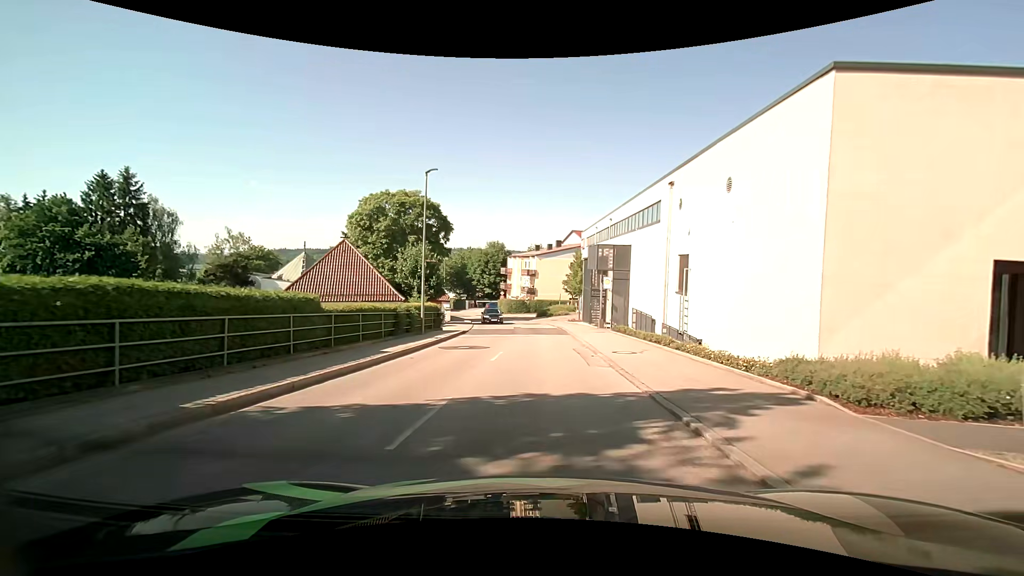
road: unclassified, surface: asphalt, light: Day
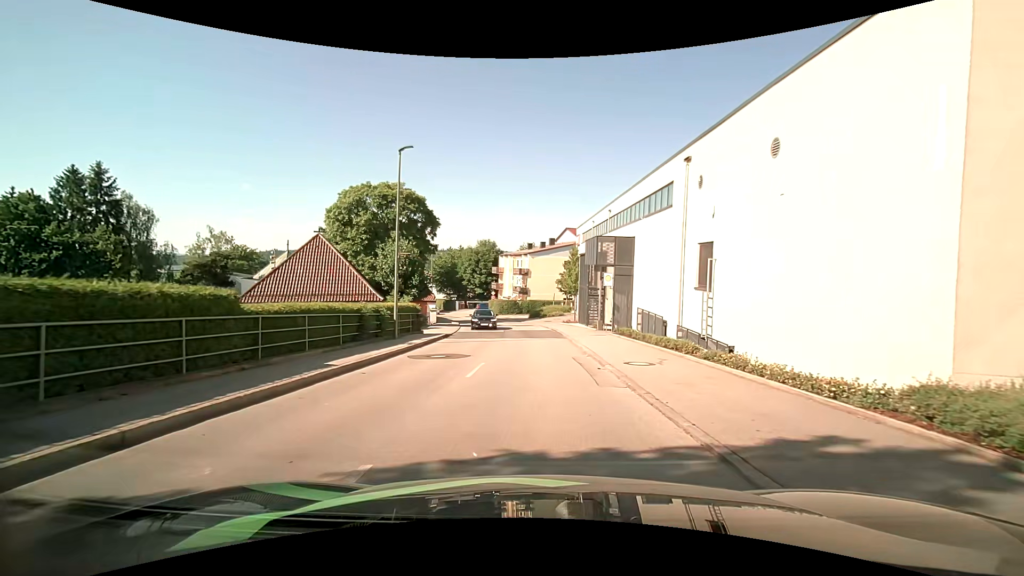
(+0.1, +3.5) m; +3°
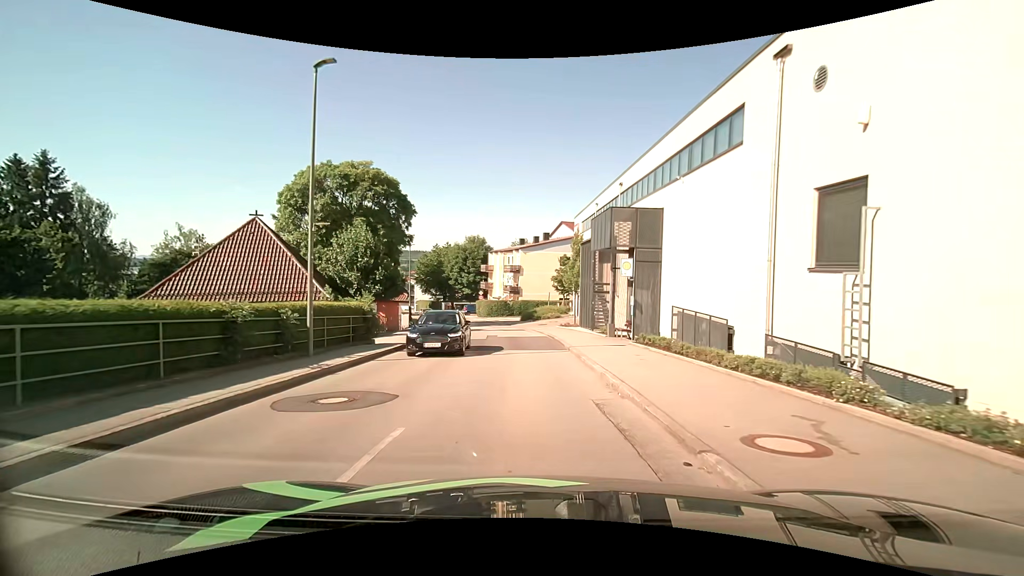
(0.0, +7.5) m; 0°
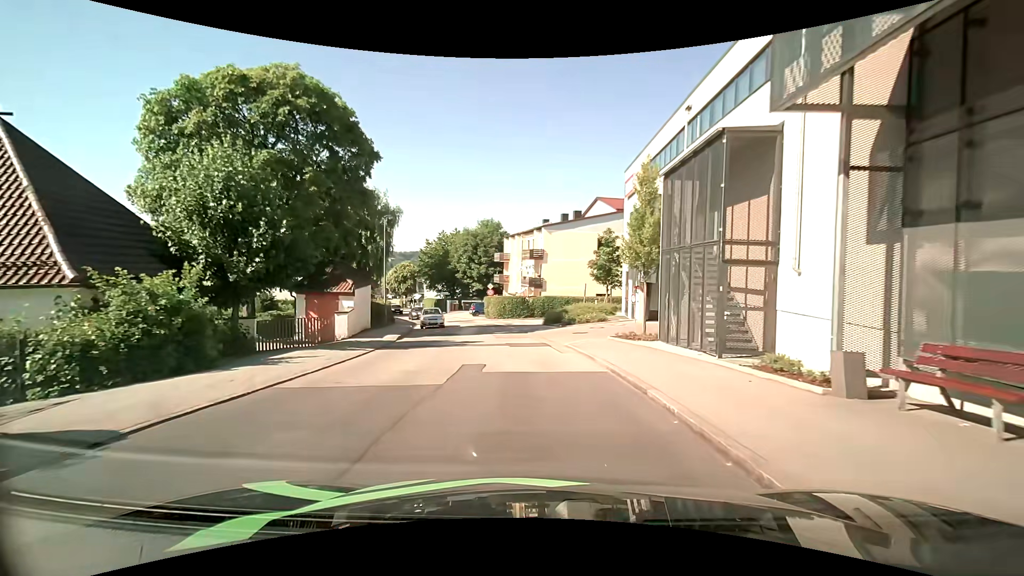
(-0.5, +16.7) m; -3°
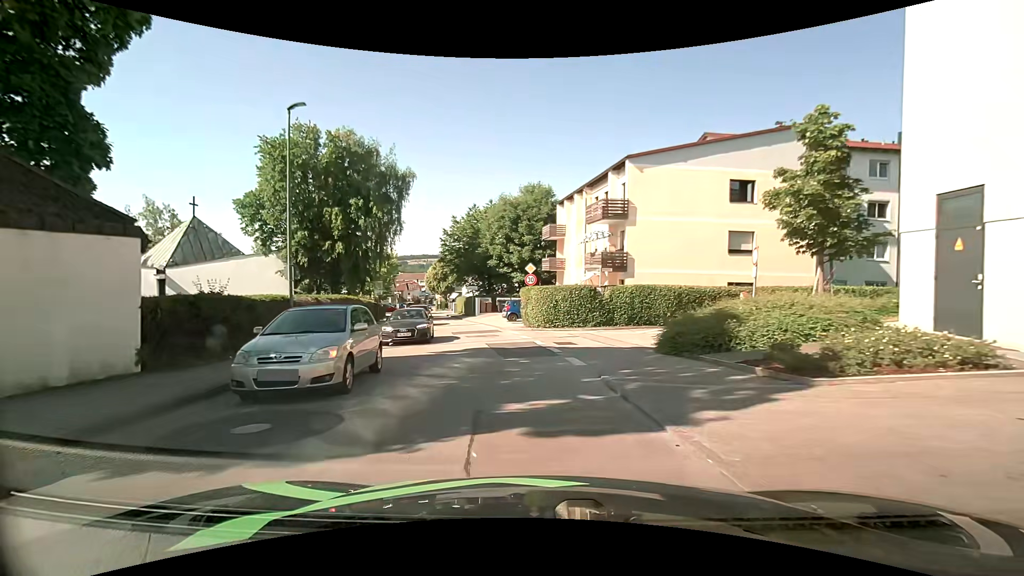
(-0.7, +21.3) m; -6°
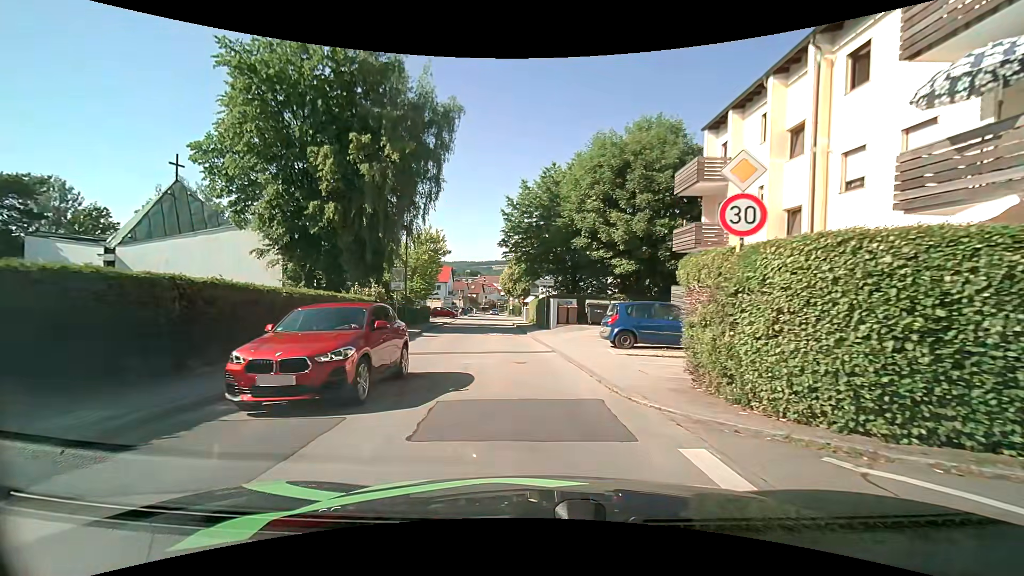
(-1.2, +19.1) m; -11°
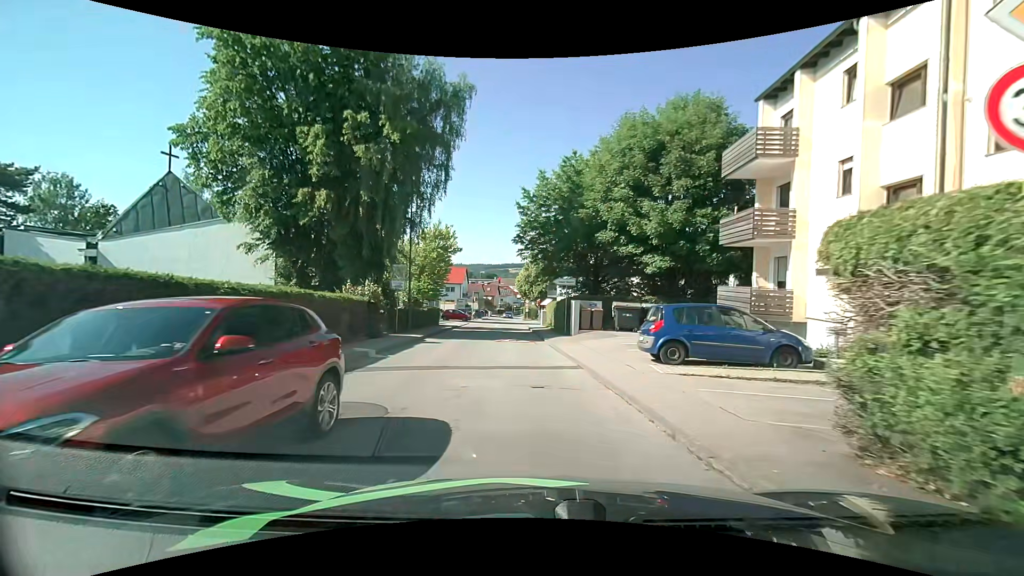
(0.0, +3.6) m; -1°
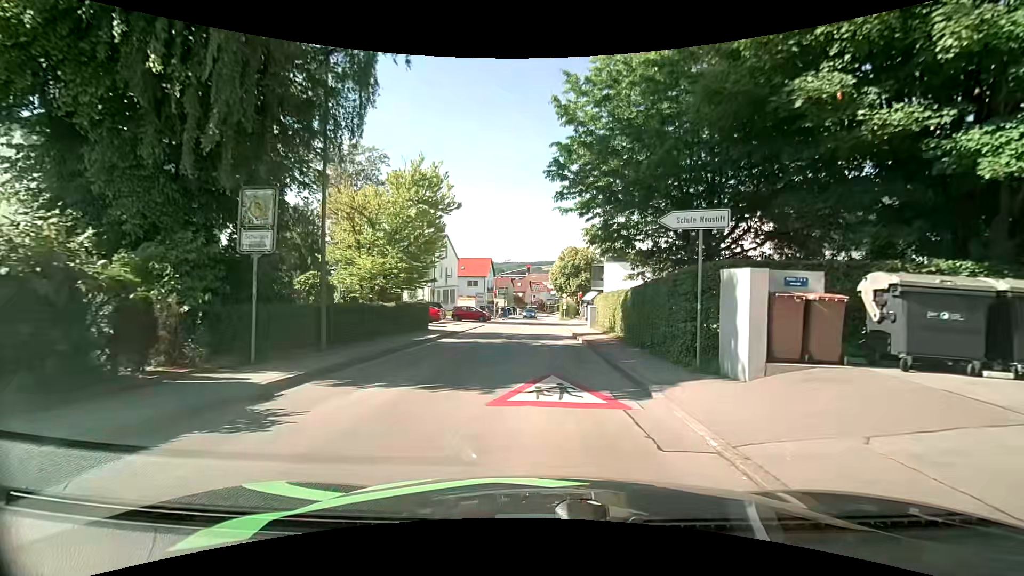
(-0.6, +16.6) m; -4°
